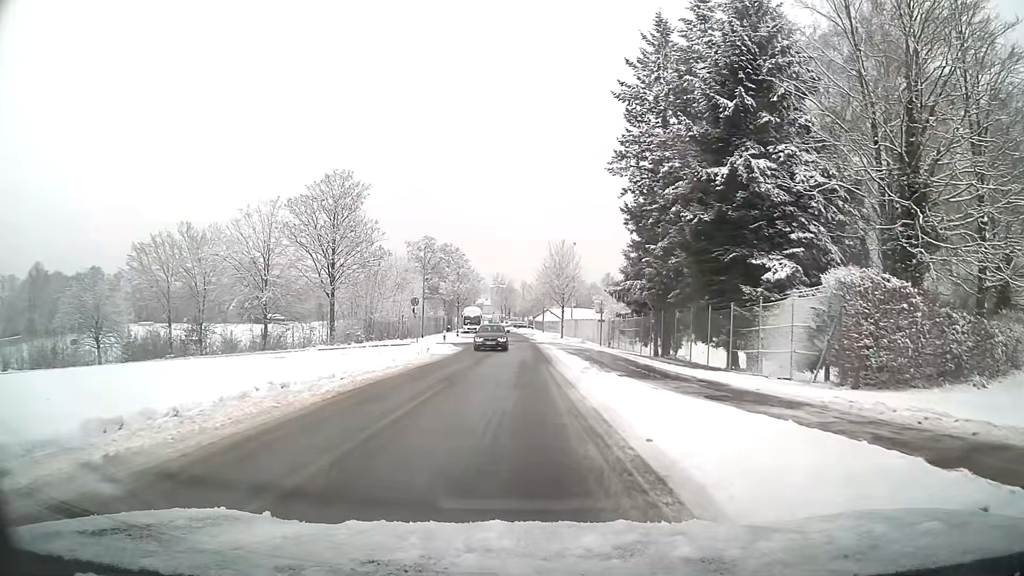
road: residential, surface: asphalt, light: Day
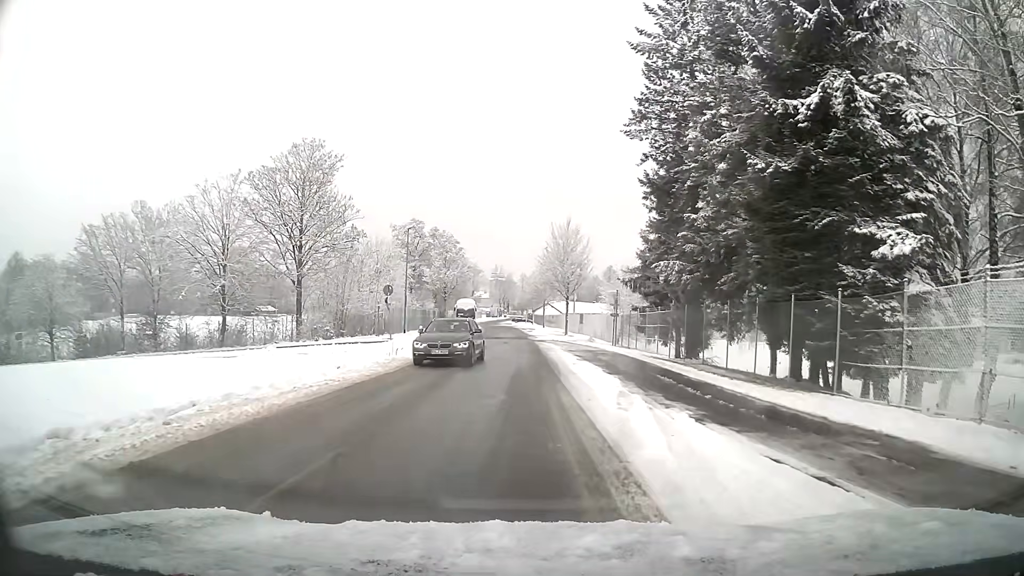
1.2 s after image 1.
(0.0, +8.3) m; 0°
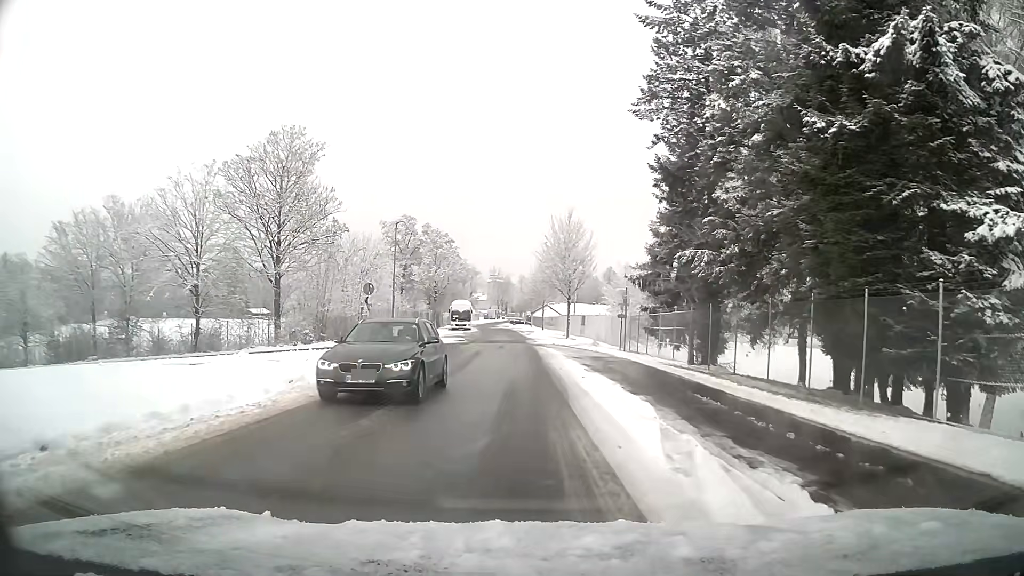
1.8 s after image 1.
(0.0, +4.2) m; 0°
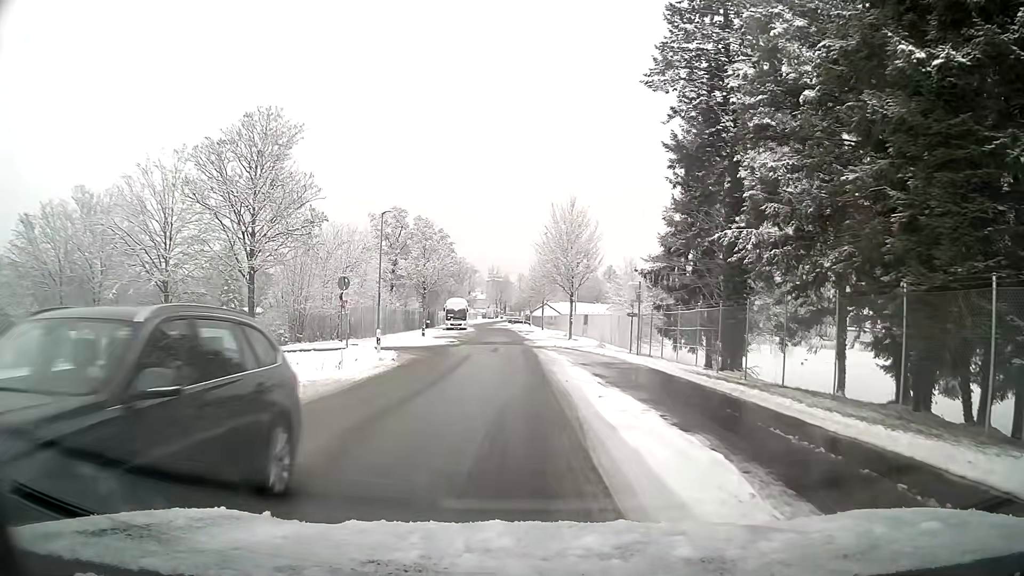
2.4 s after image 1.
(0.0, +4.3) m; 0°
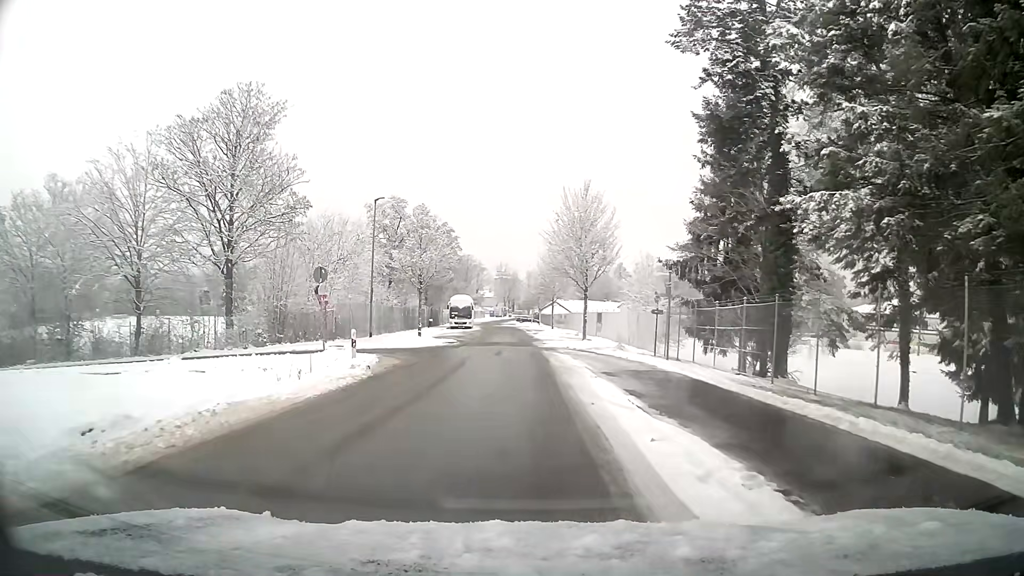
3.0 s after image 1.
(0.0, +4.5) m; -1°
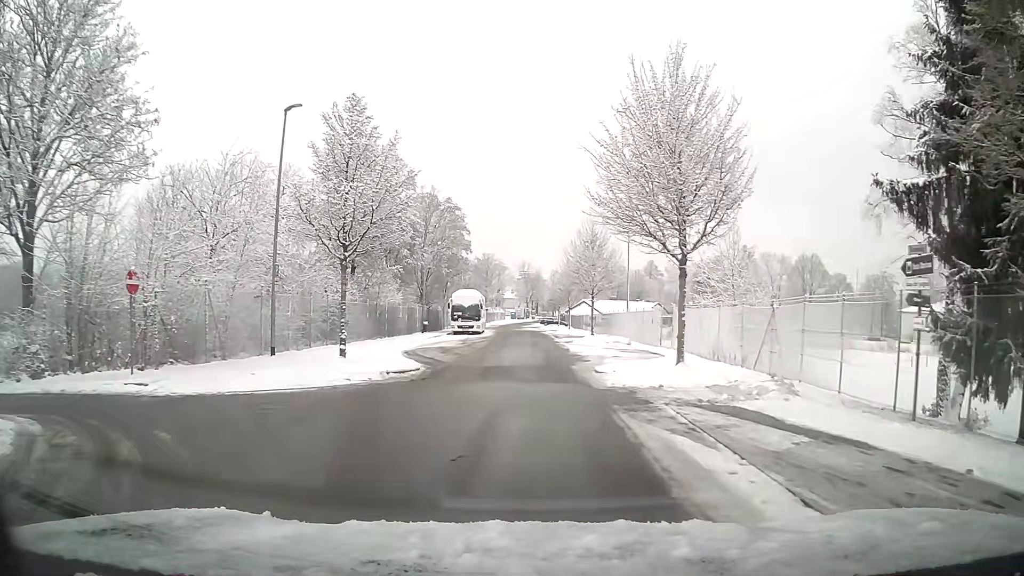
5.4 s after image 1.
(-0.3, +19.0) m; -1°
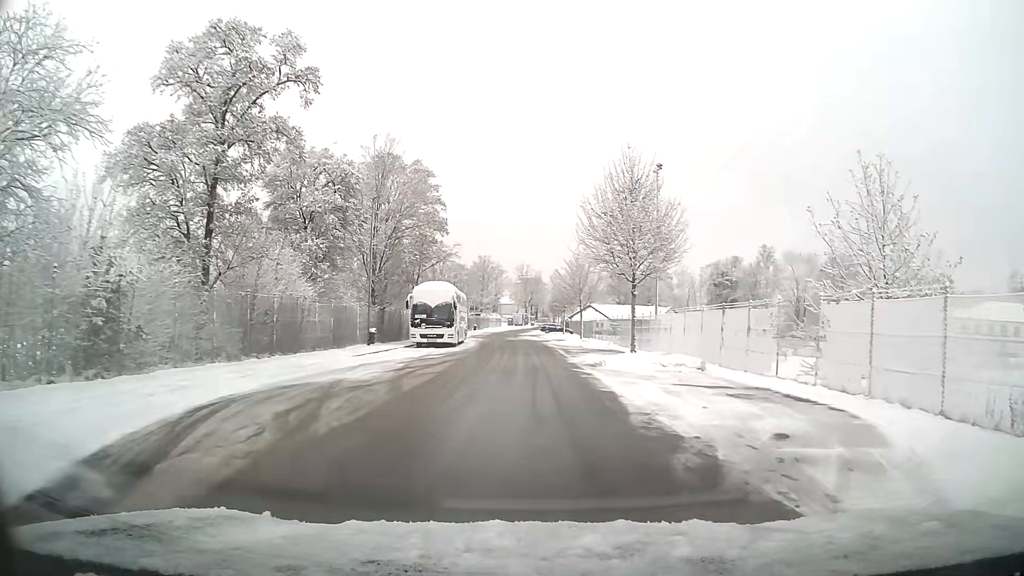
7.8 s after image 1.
(0.0, +18.1) m; 0°
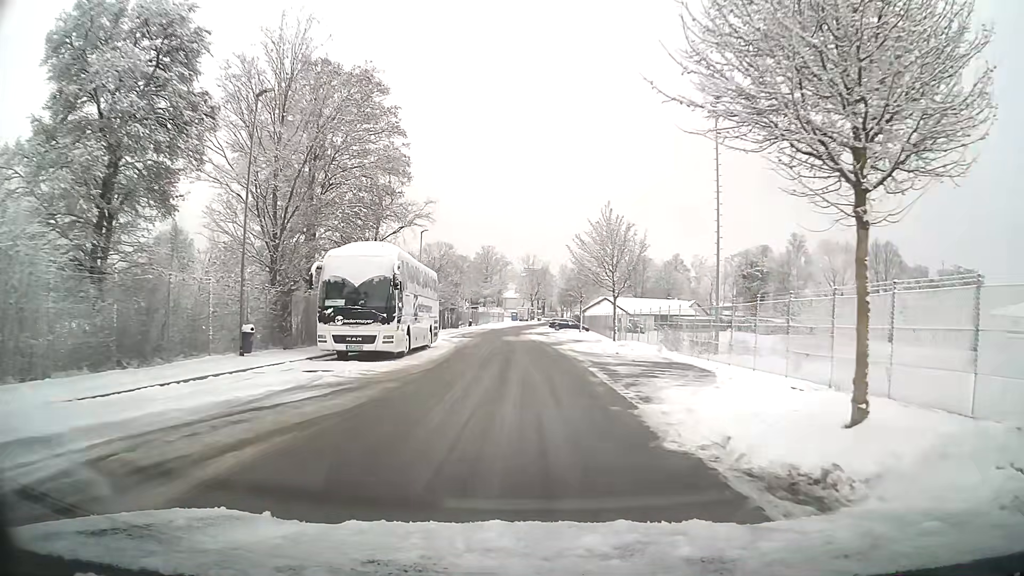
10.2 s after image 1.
(-0.1, +17.7) m; -1°
